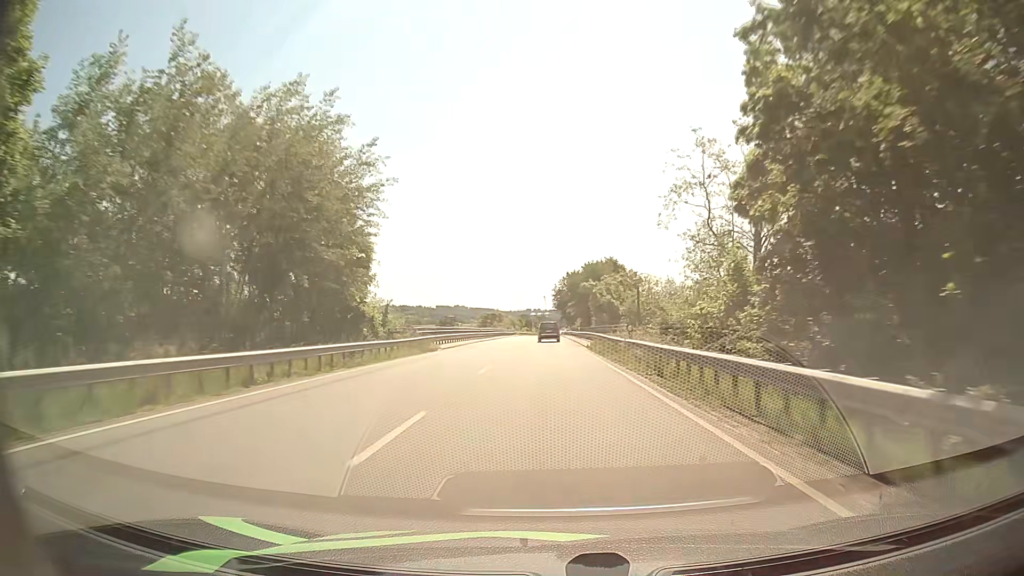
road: primary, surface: asphalt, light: Day
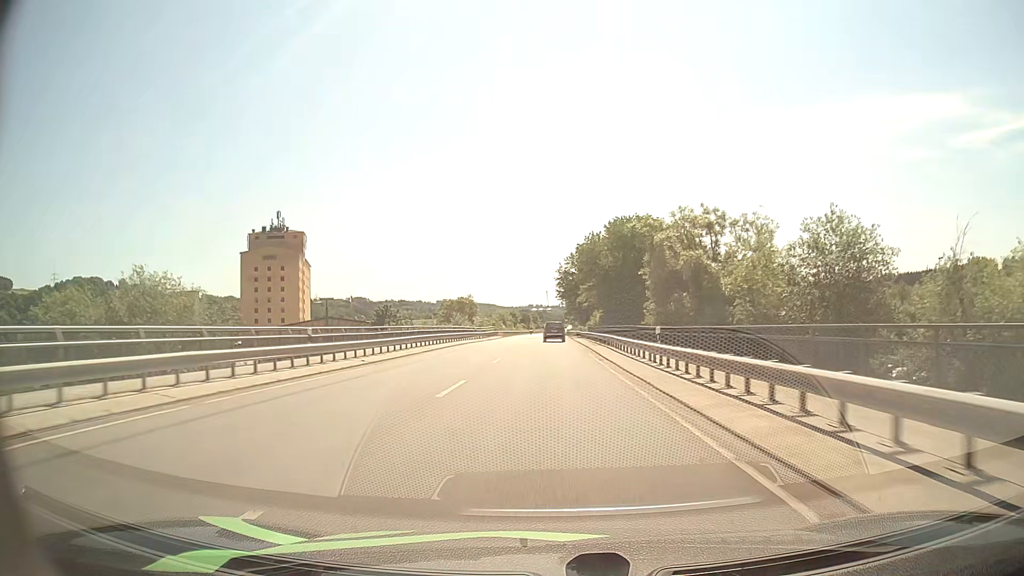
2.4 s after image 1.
(+0.1, +54.0) m; 0°
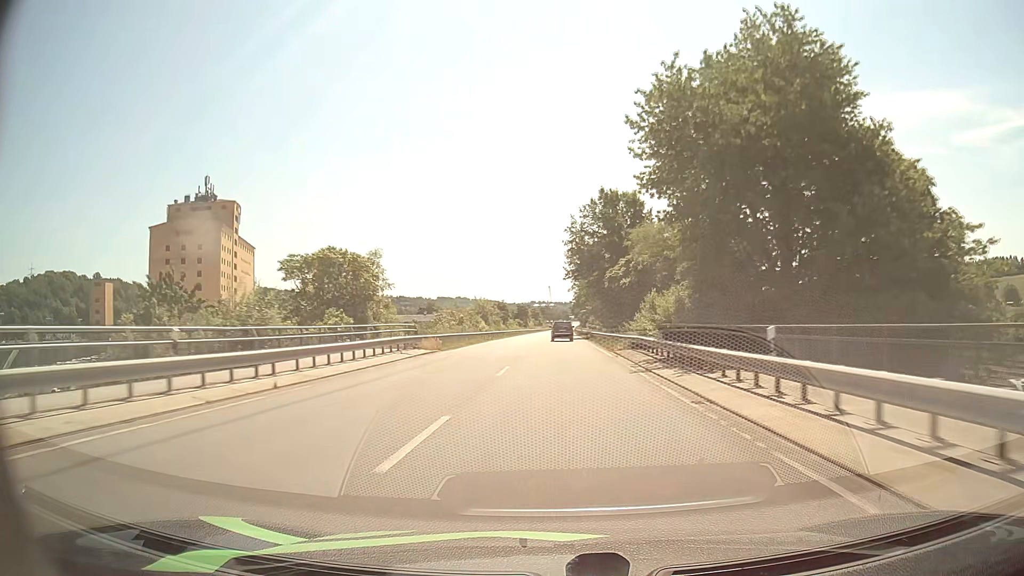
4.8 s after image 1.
(-0.3, +54.9) m; 0°
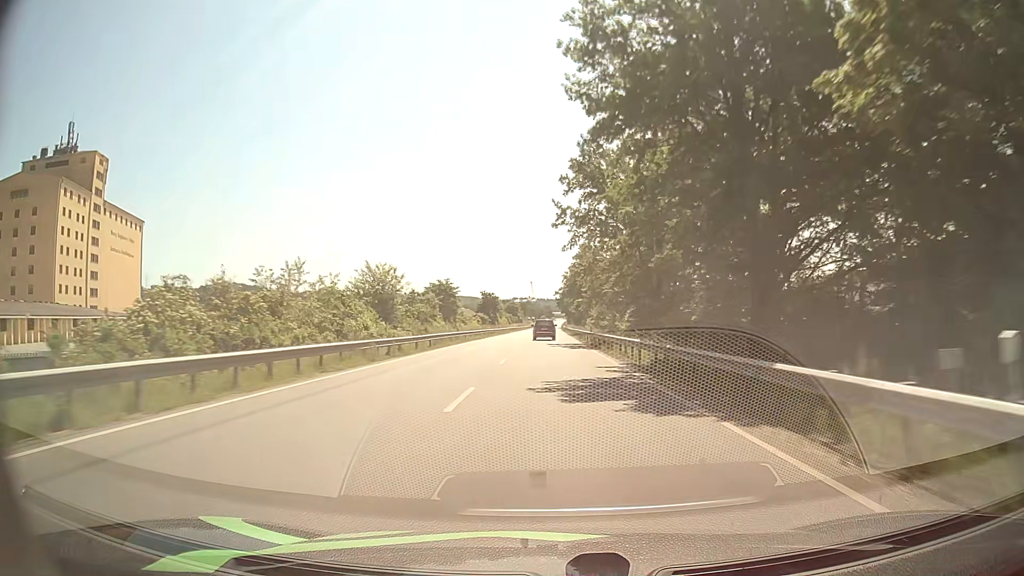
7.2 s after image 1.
(+0.6, +56.1) m; +1°
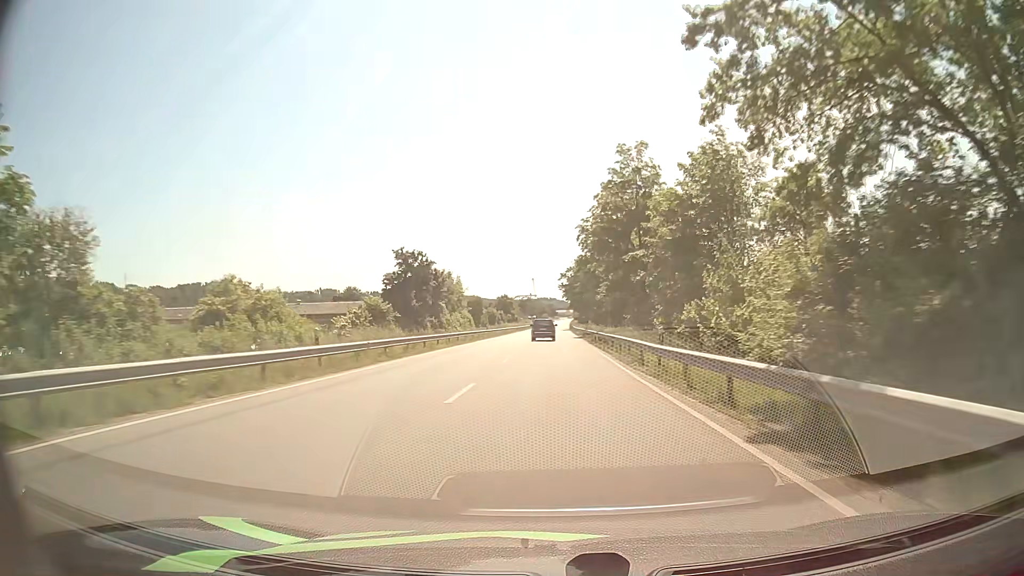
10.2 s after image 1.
(+0.6, +71.1) m; 0°
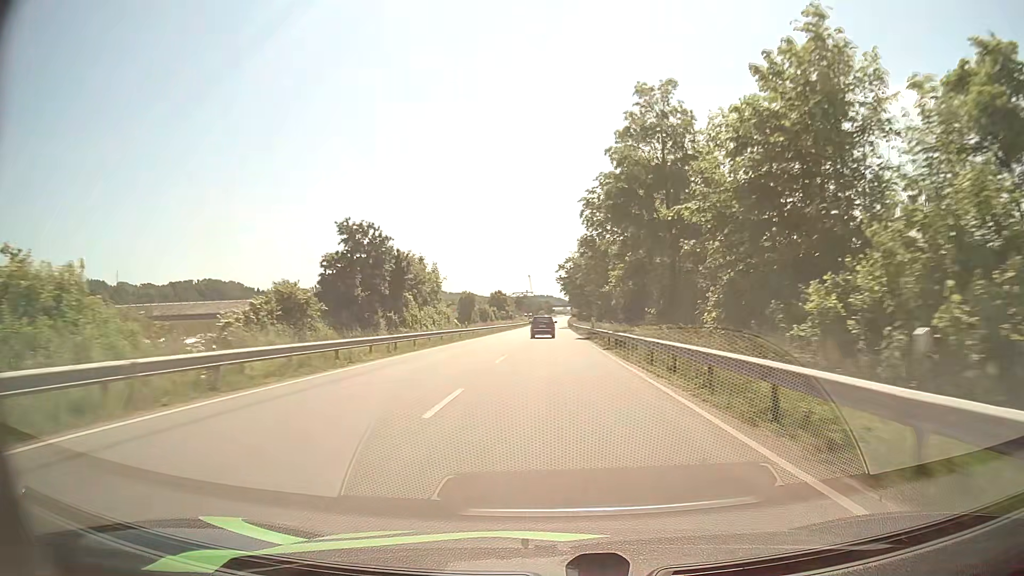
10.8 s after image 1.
(0.0, +14.4) m; 0°
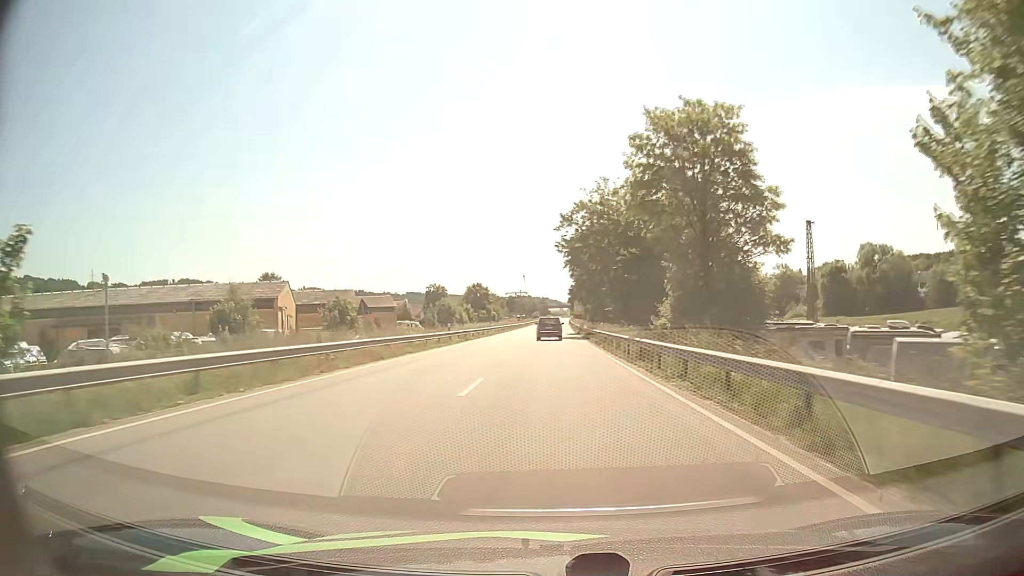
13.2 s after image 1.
(+0.3, +57.1) m; 0°
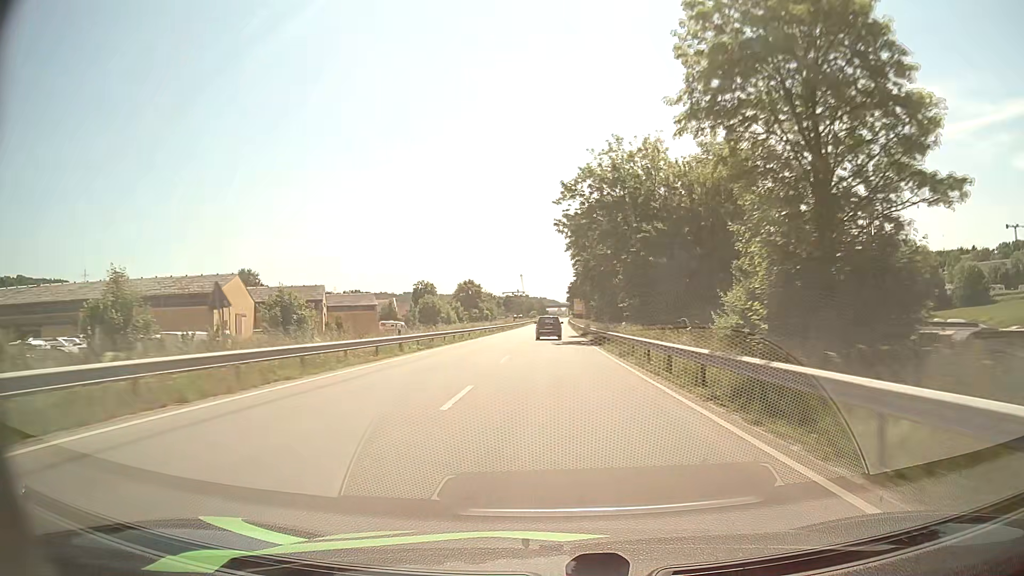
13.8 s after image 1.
(+0.1, +14.1) m; 0°
(0, +10) (0, +20) (0, +30) (0, +40) (0, +50) (0, +60) (+1, +70) (+1, +80) (+1, +90) (+1, +100) m
